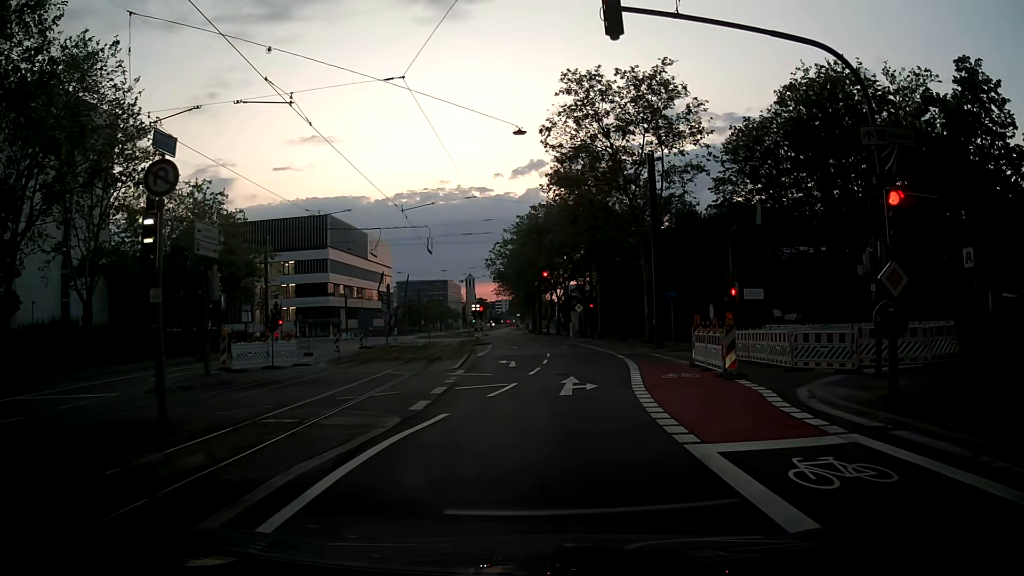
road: secondary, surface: asphalt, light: Dusk
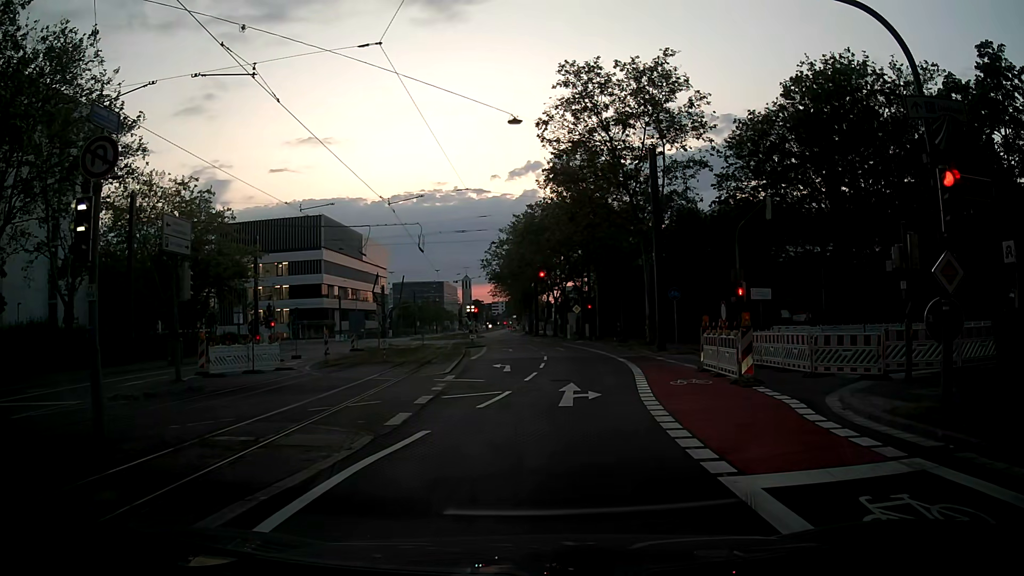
(0.0, +1.6) m; 0°
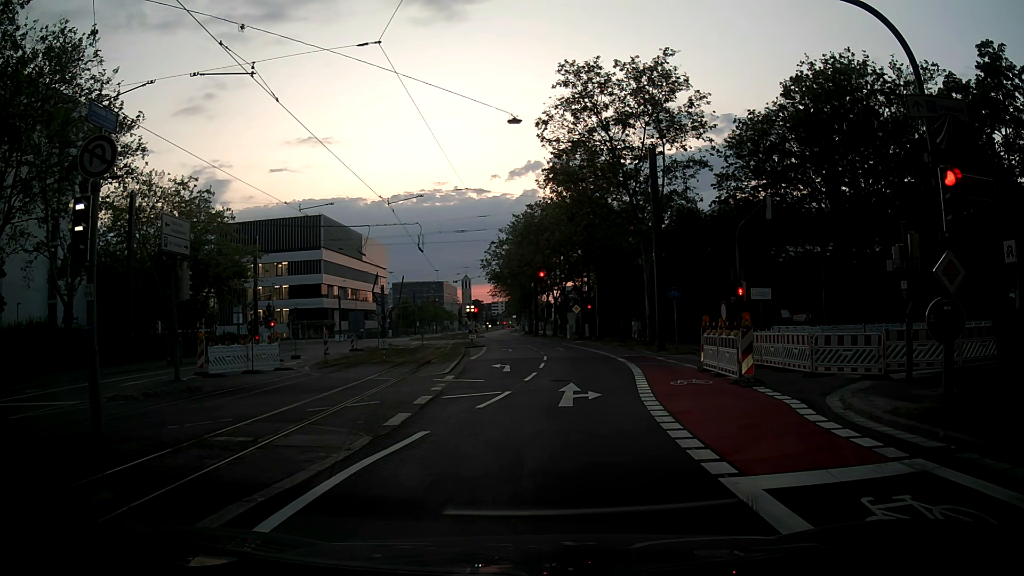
(0.0, +0.1) m; 0°
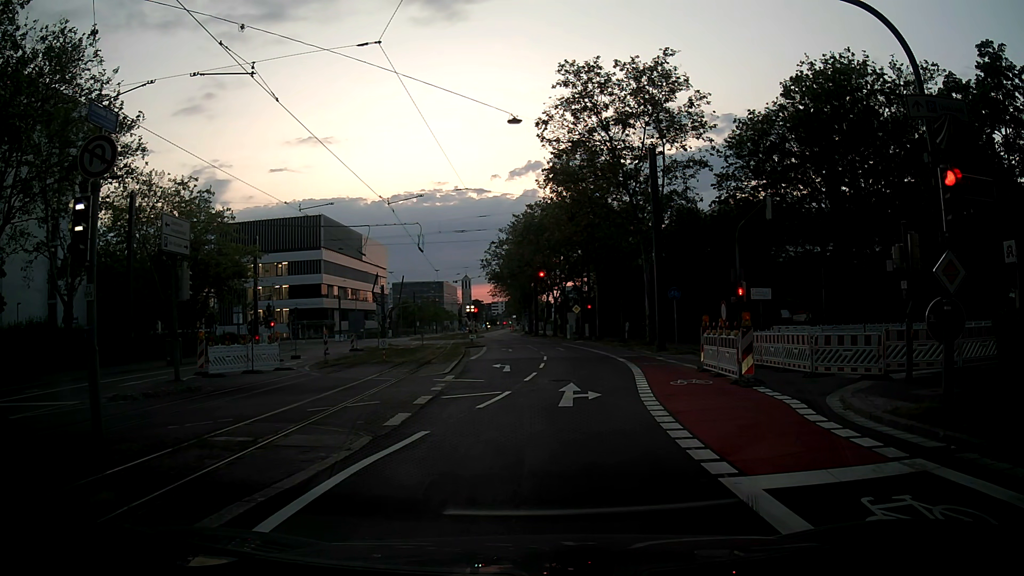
(0.0, 0.0) m; 0°
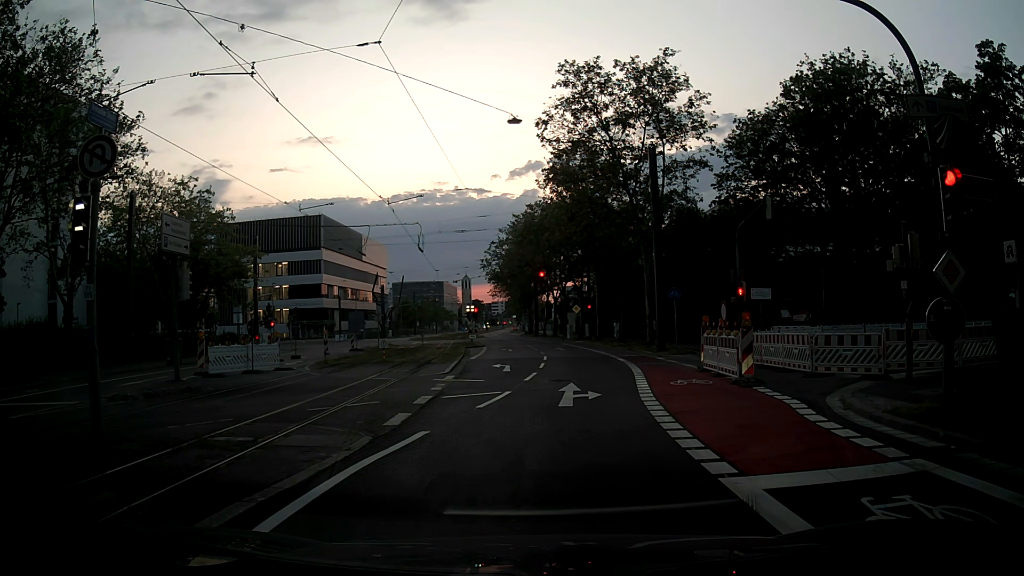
(0.0, 0.0) m; 0°
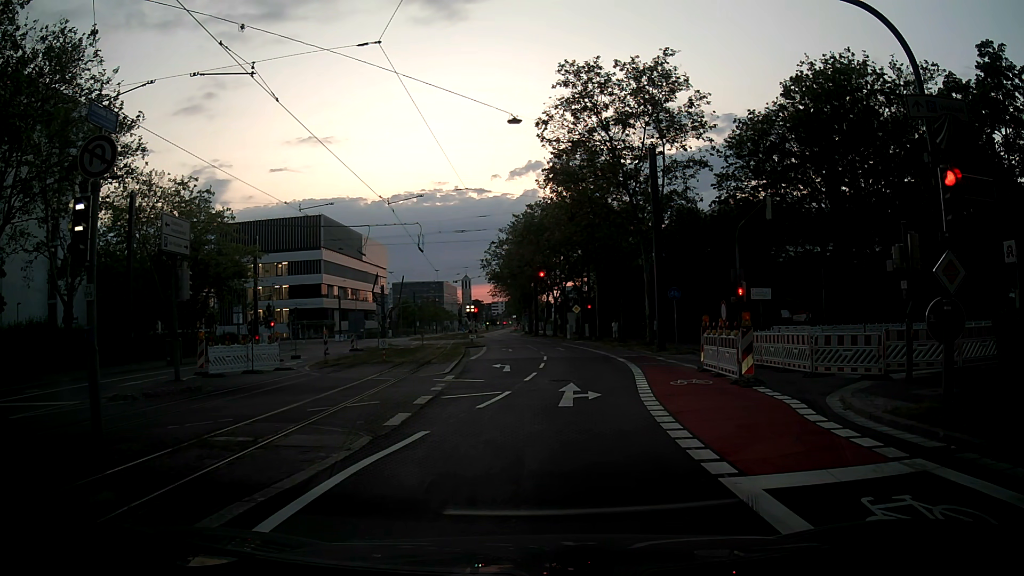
(0.0, 0.0) m; 0°
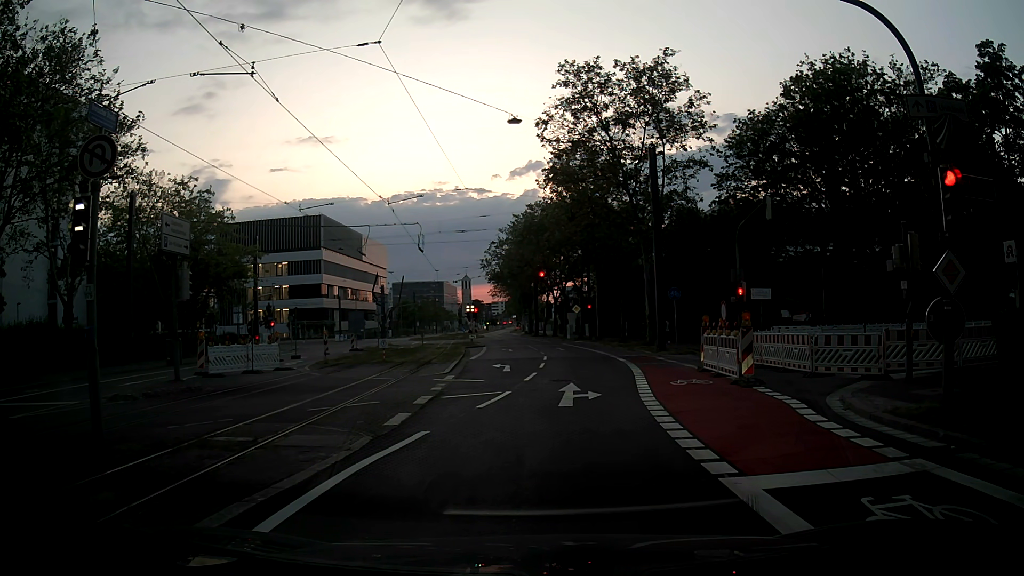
(0.0, 0.0) m; 0°
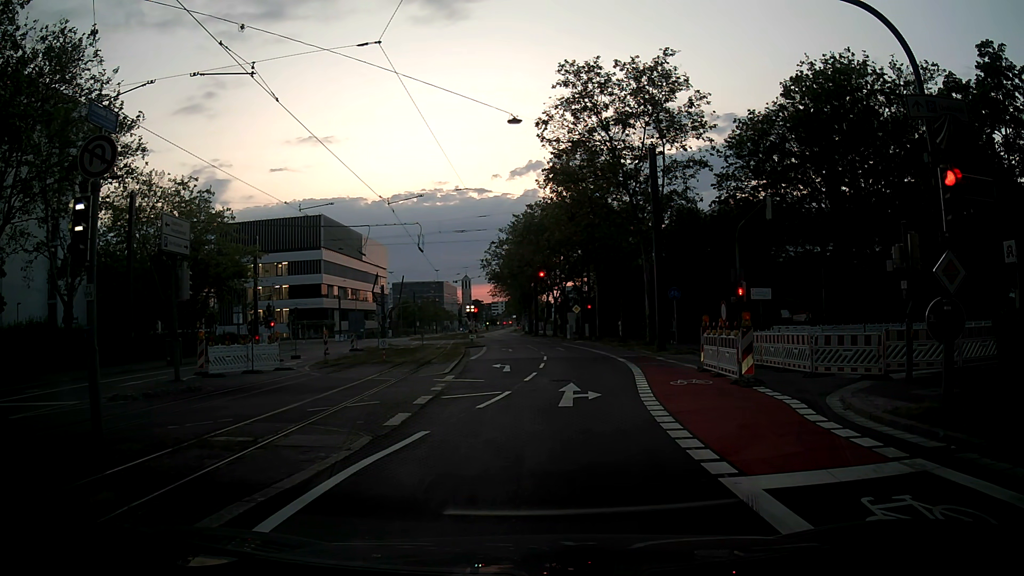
(0.0, 0.0) m; 0°
